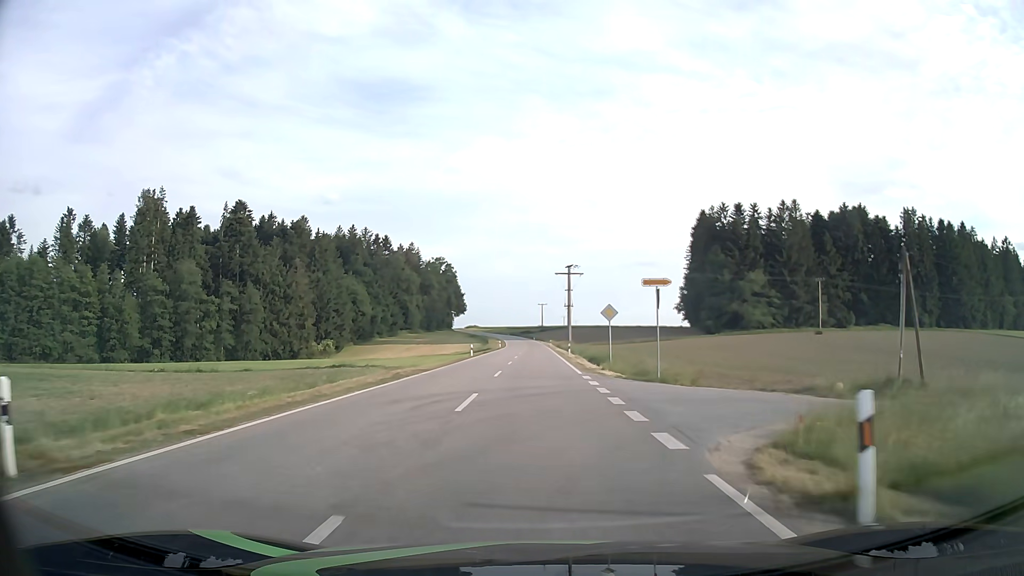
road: tertiary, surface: asphalt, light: Day
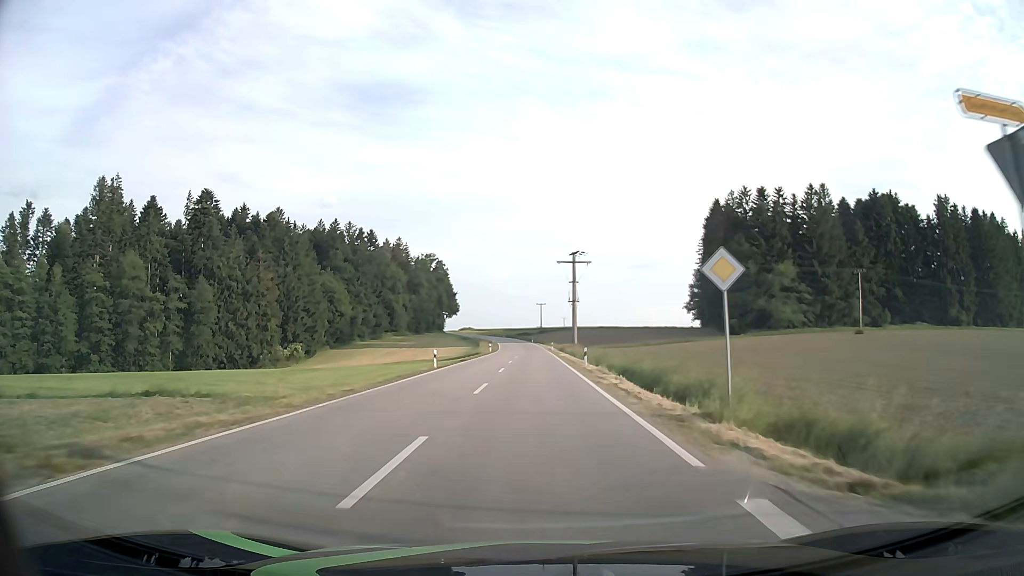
(0.0, +19.7) m; 0°
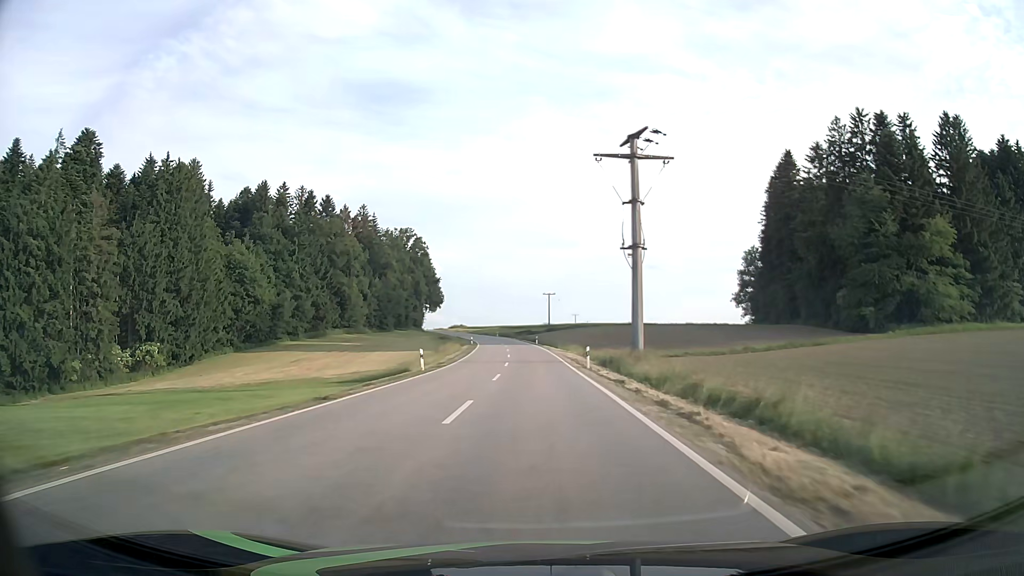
(-0.1, +54.8) m; -1°
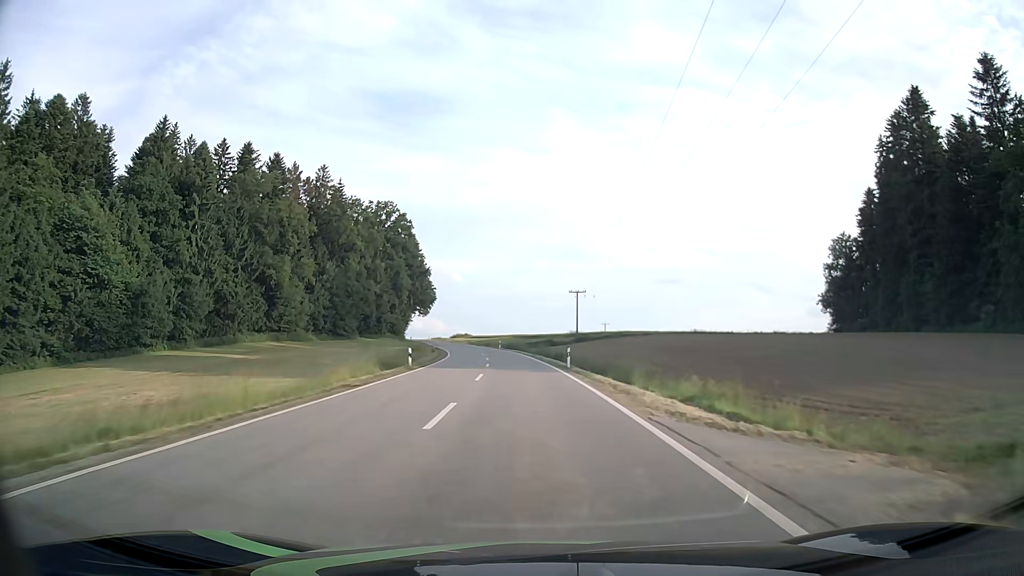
(-0.4, +48.8) m; -2°
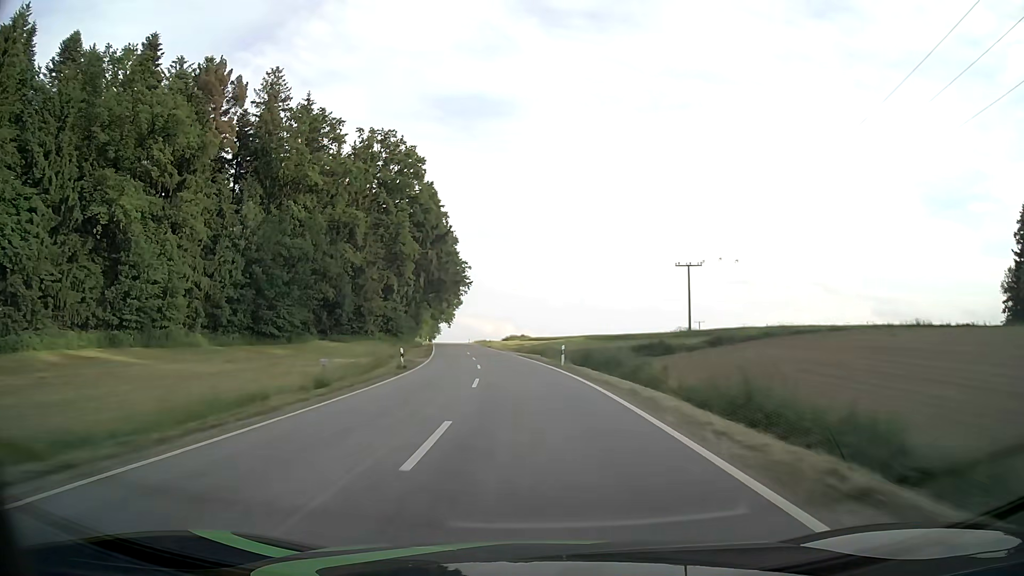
(-2.3, +51.1) m; -6°
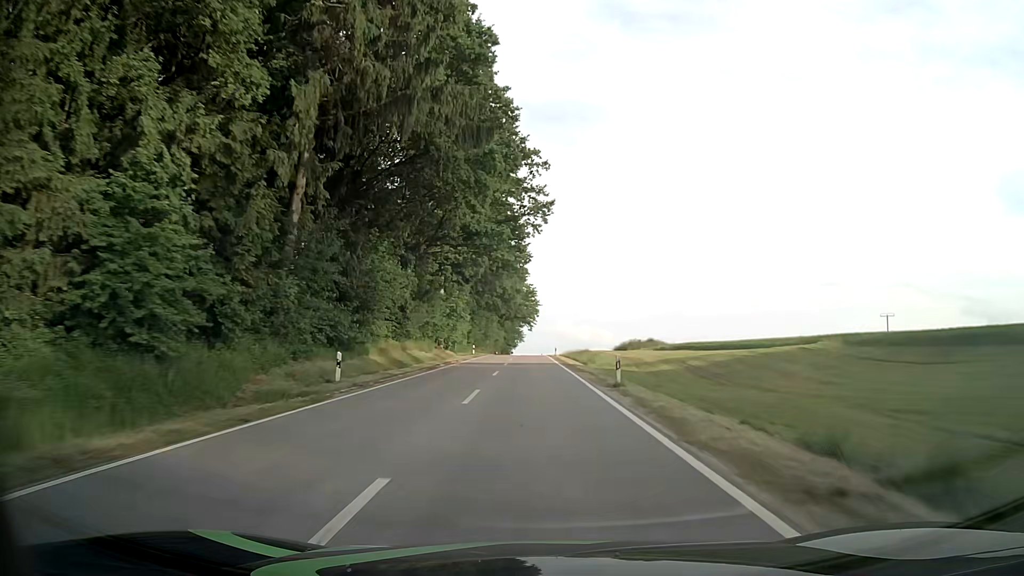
(-5.2, +64.3) m; -8°
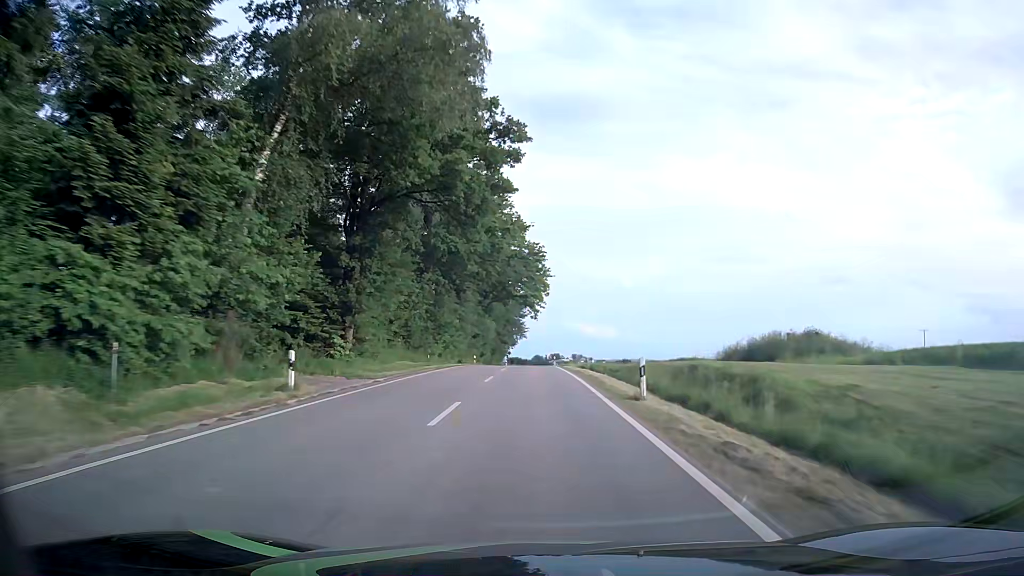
(-0.1, +51.6) m; 0°
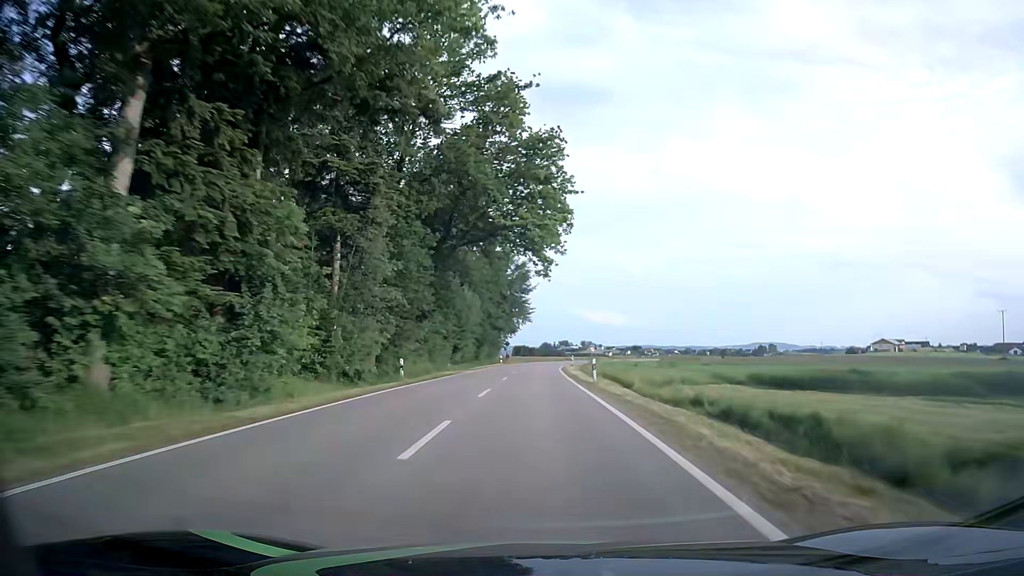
(-0.4, +38.8) m; -1°
(0, +10) (0, +20) (0, +30) (0, +40) (0, +50) (0, +60) (+1, +70) (+2, +80) (+3, +90) (+4, +100) m
